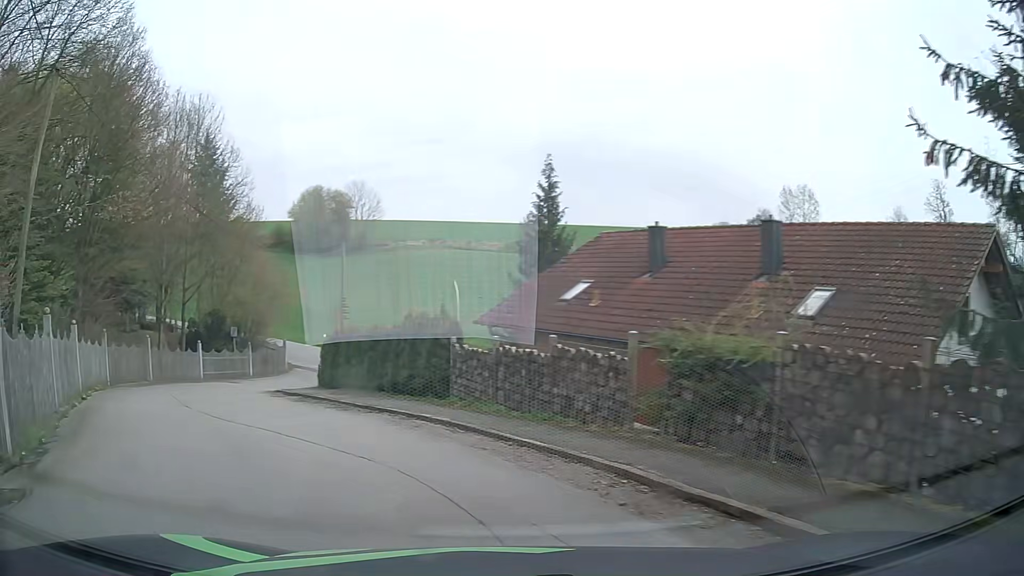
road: residential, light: Day
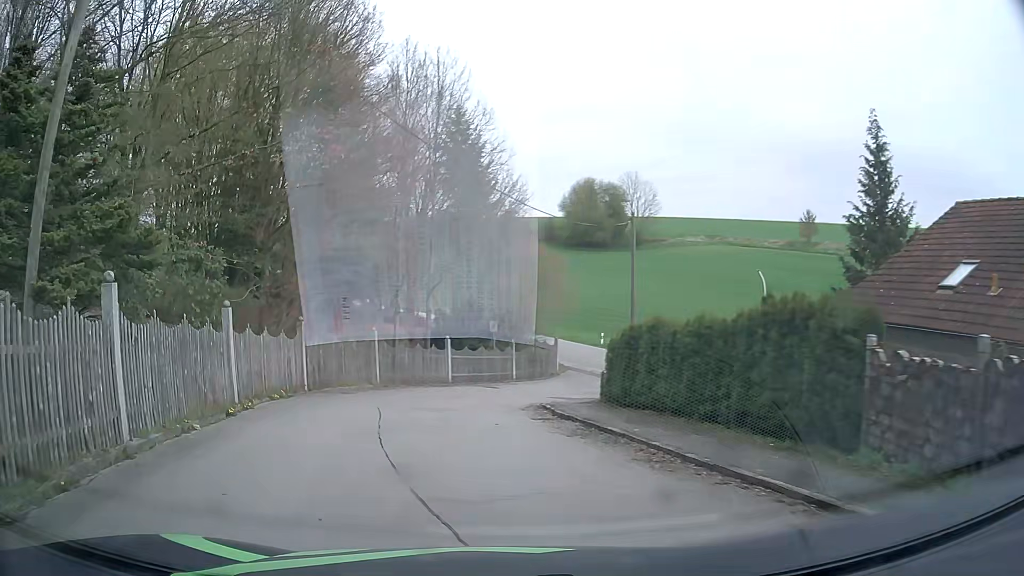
(-1.7, +6.9) m; -24°
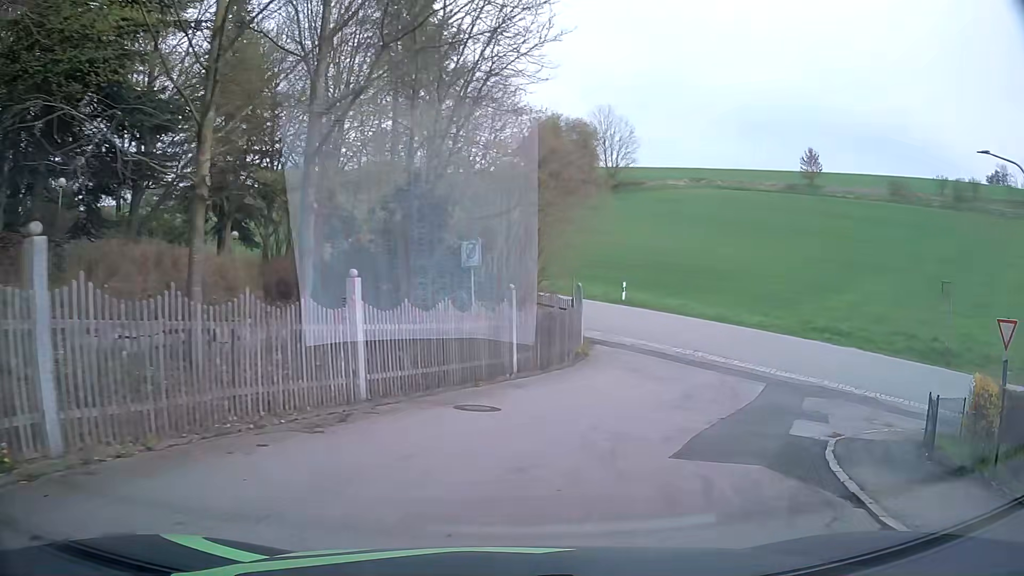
(-1.8, +20.3) m; +3°
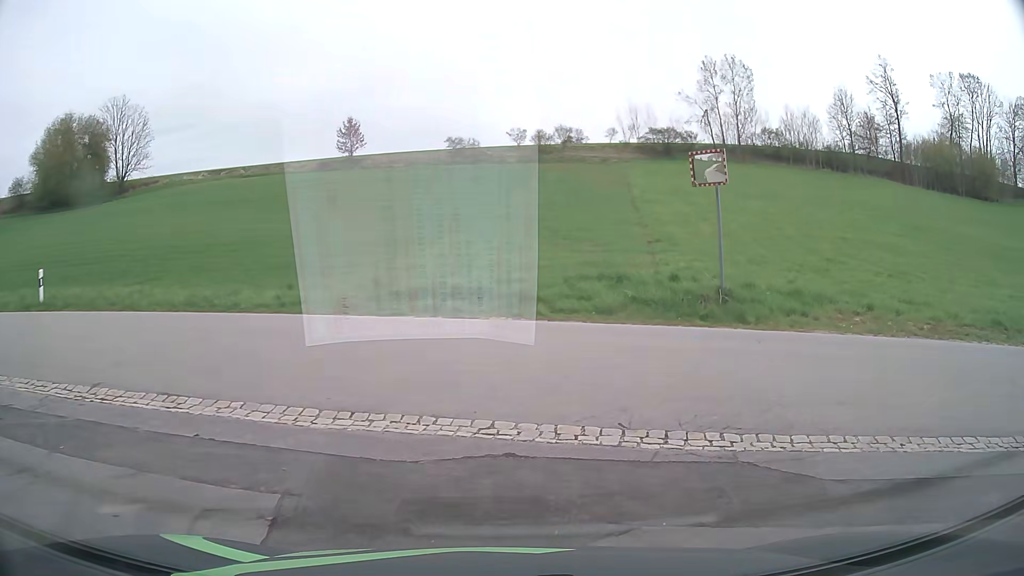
(+4.9, +15.2) m; +39°
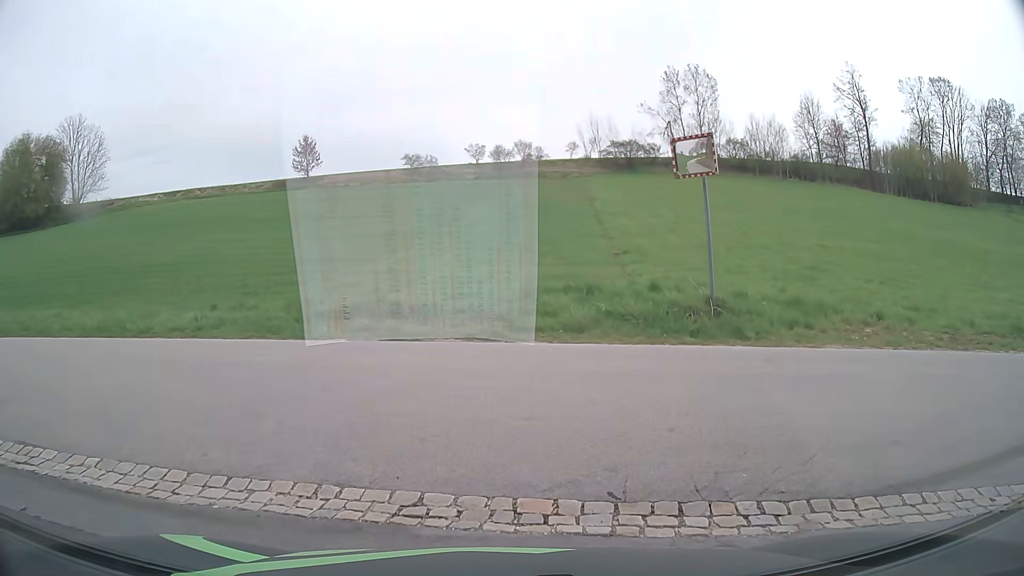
(+0.1, +2.1) m; +2°
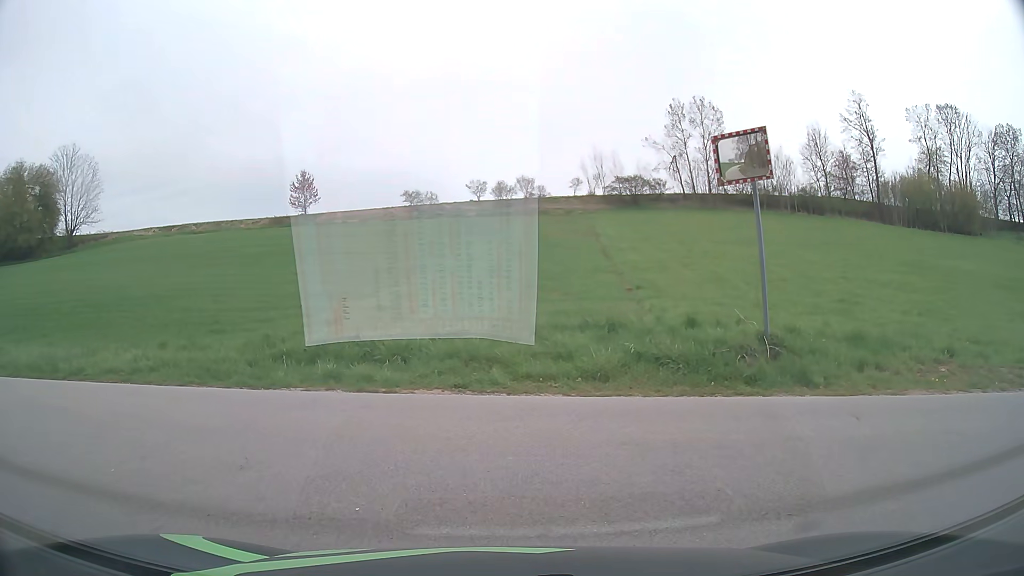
(0.0, +2.3) m; 0°
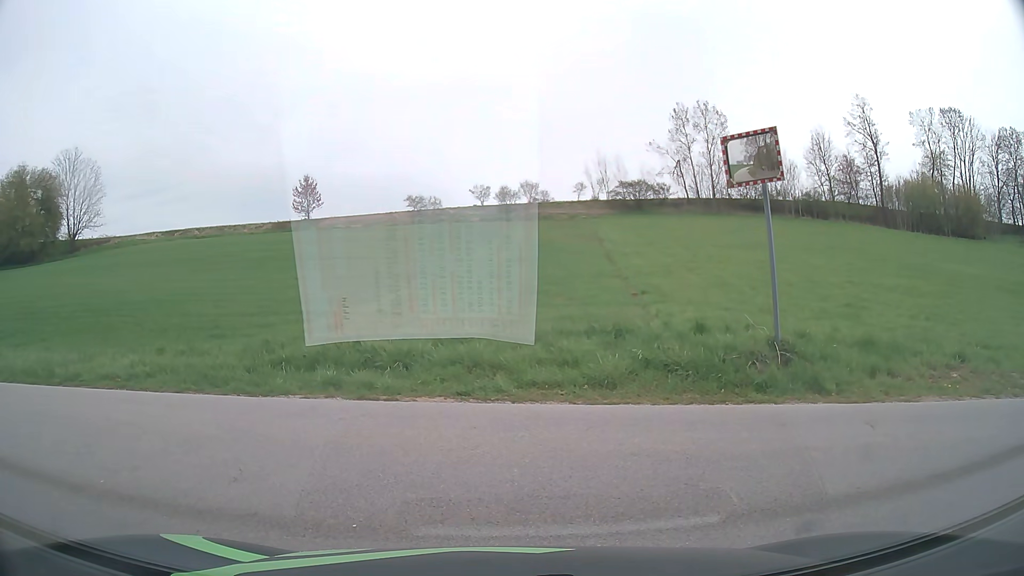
(0.0, +0.2) m; 0°
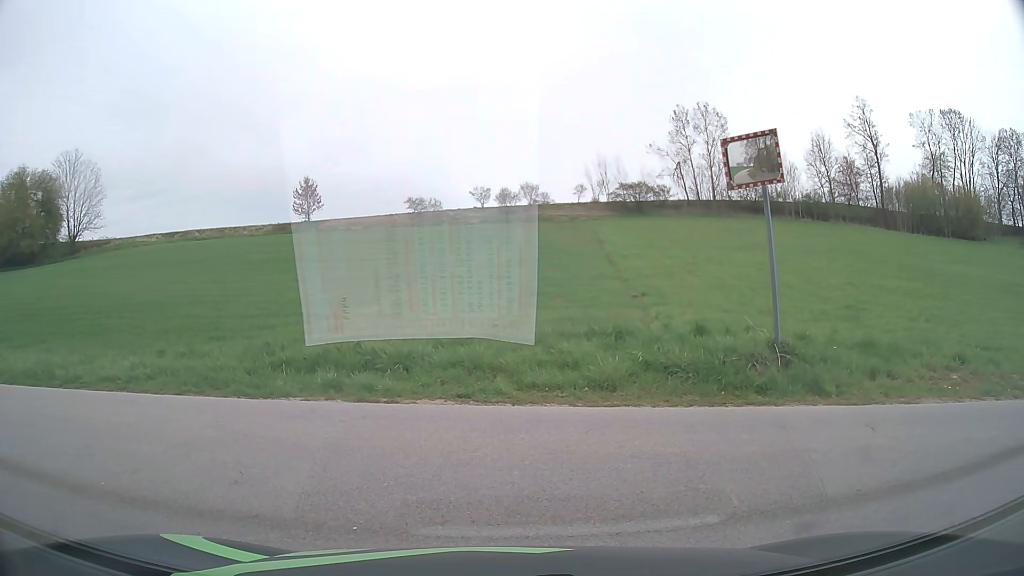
(0.0, +0.1) m; 0°
